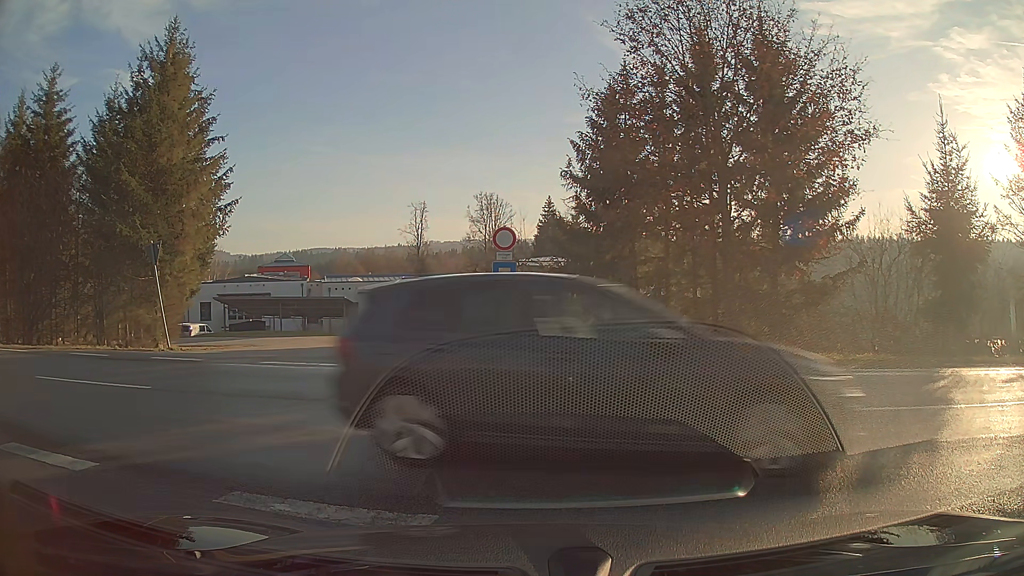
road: unclassified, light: Day
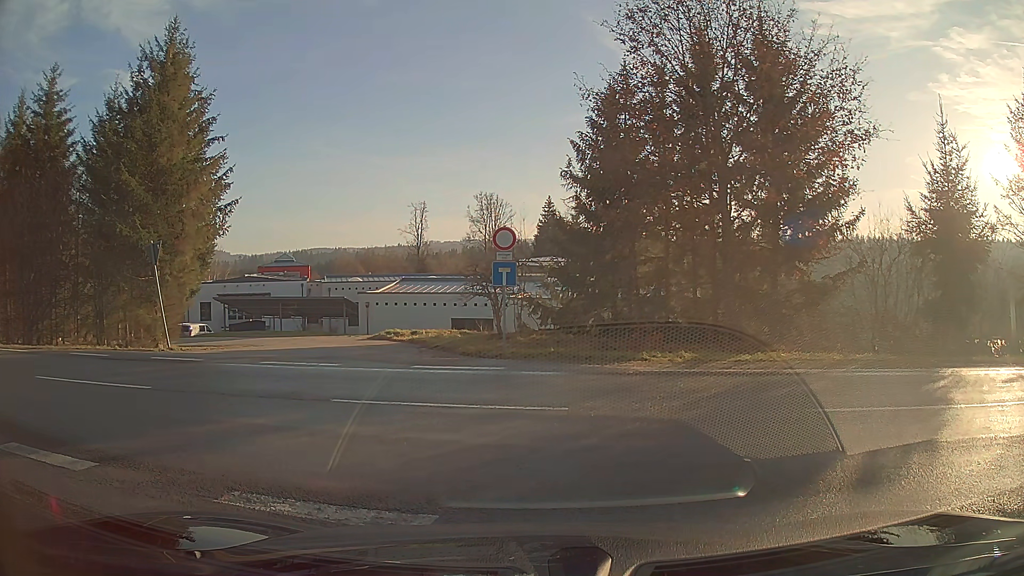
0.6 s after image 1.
(0.0, 0.0) m; 0°
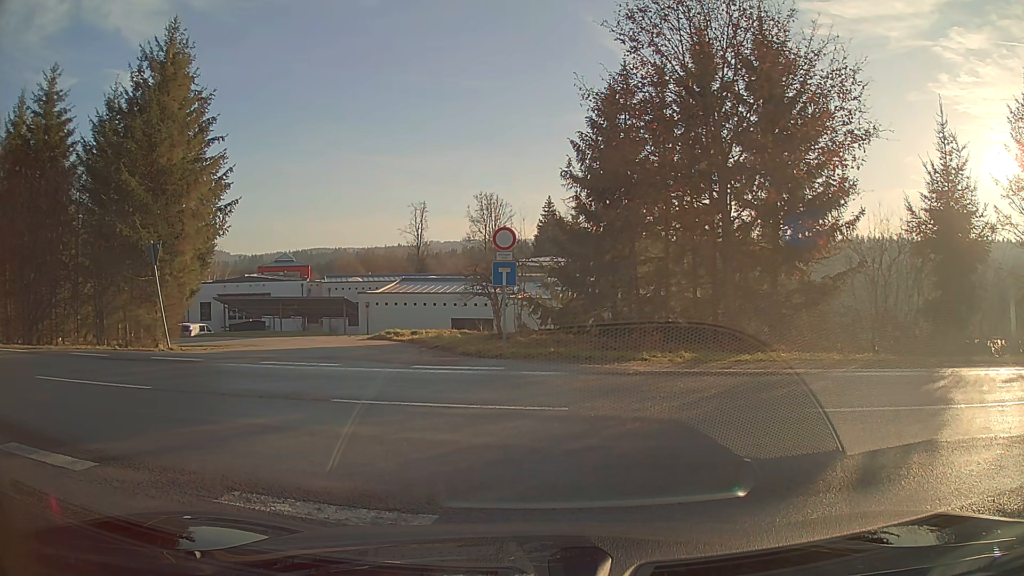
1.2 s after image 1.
(0.0, 0.0) m; 0°
(-5, +8) (-13, +13) (-23, +15) (-33, +17) (-43, +19) (-53, +21) (-63, +22) (-72, +24) (-82, +25) (-92, +27) m
